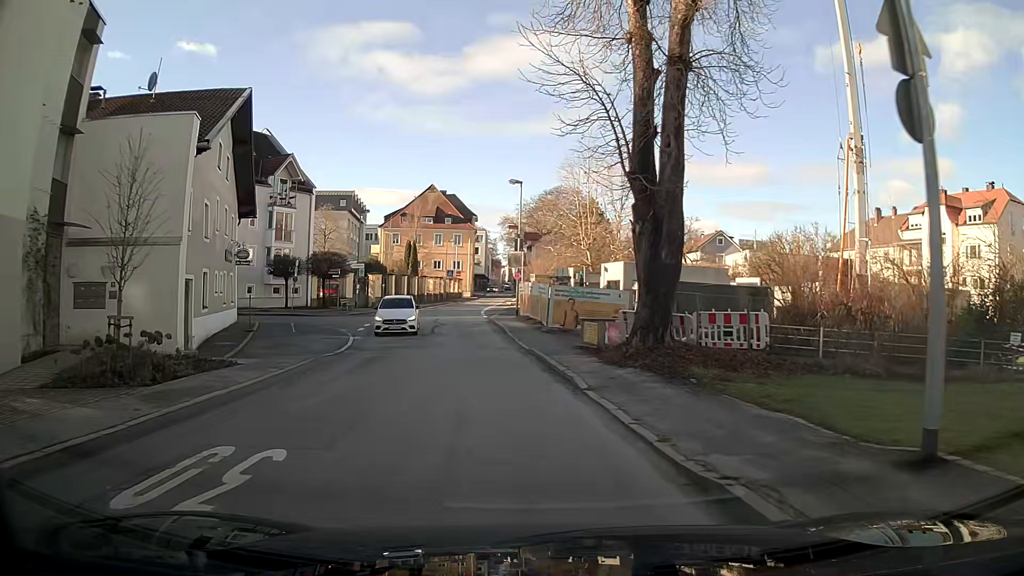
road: primary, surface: asphalt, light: Day
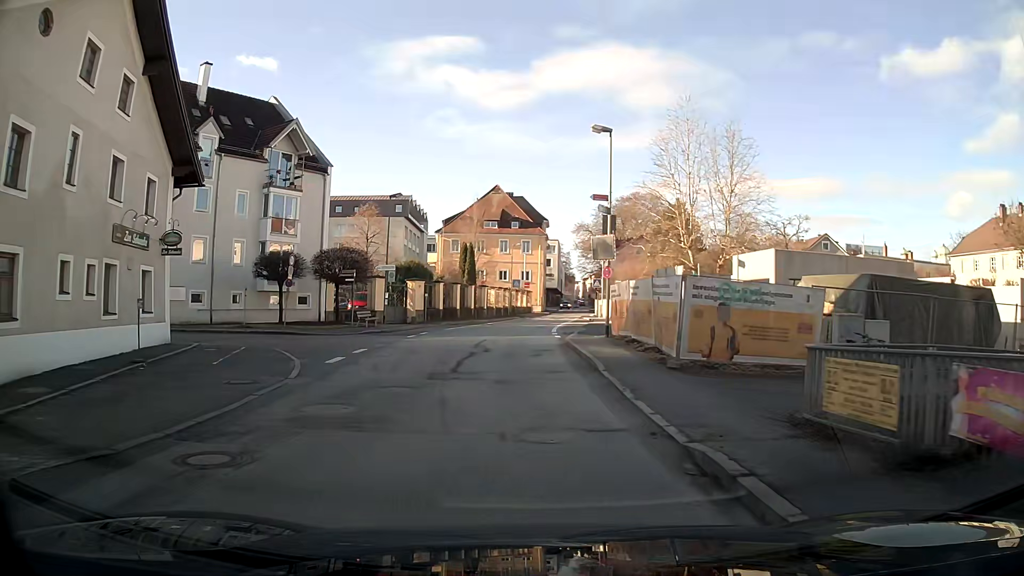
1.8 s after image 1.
(-0.9, +13.8) m; -8°
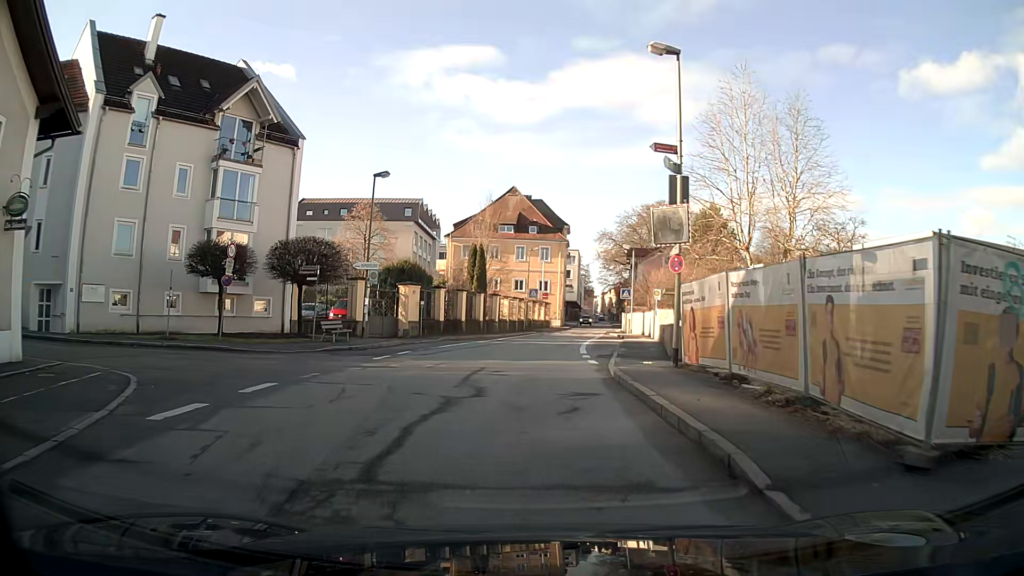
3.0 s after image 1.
(0.0, +9.1) m; +1°
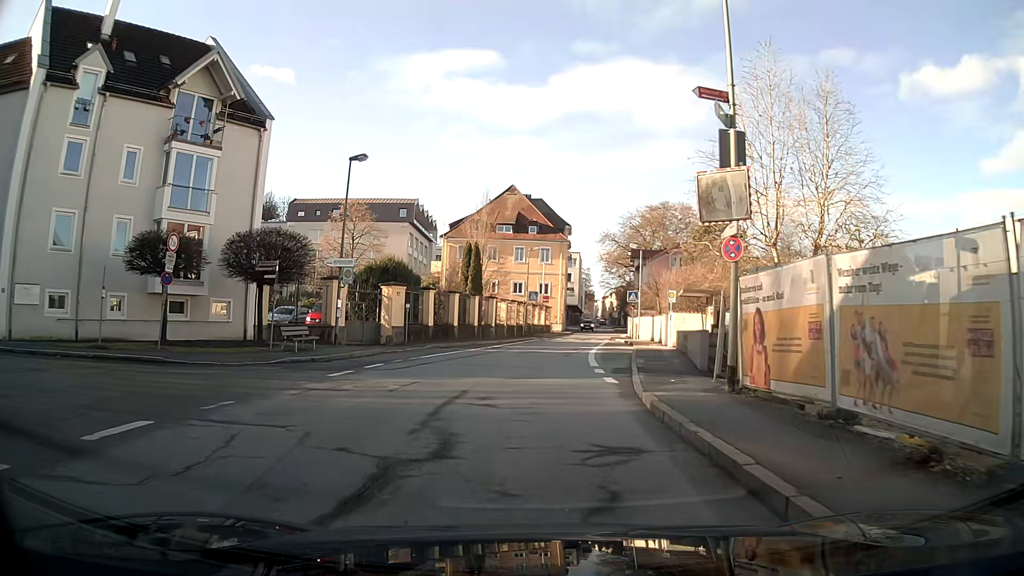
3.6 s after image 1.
(0.0, +4.5) m; 0°
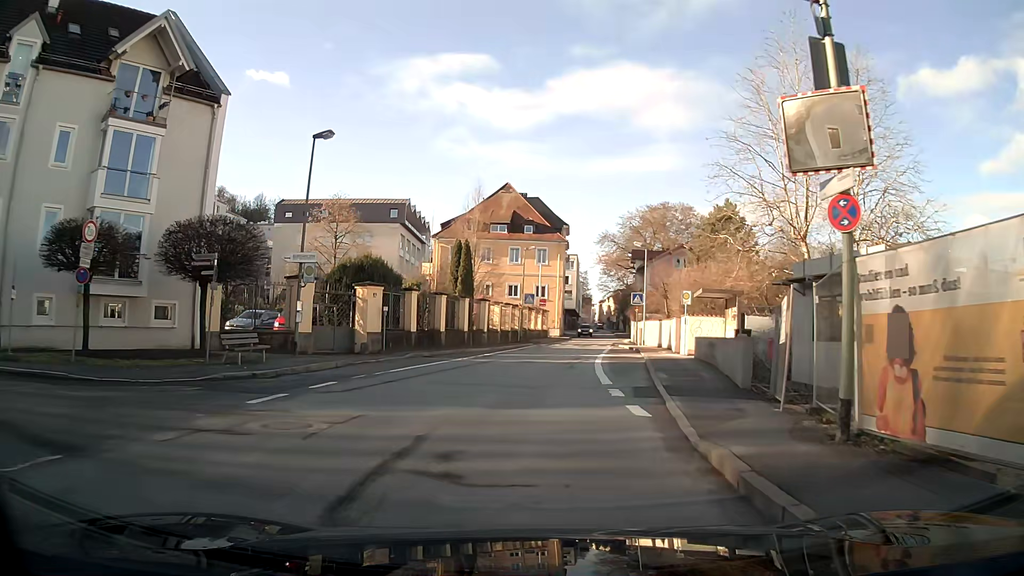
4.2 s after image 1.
(0.0, +4.4) m; +1°
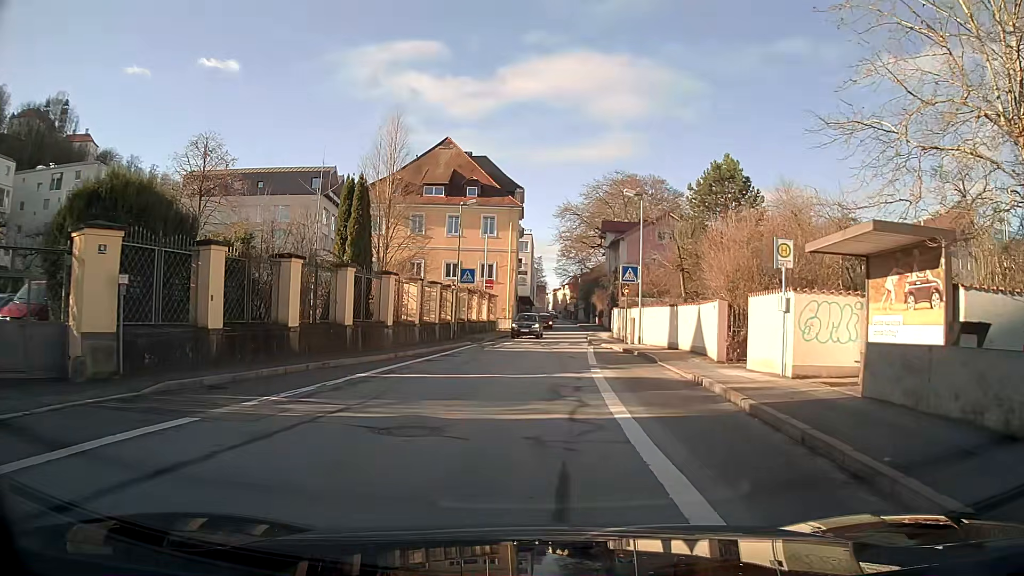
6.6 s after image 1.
(+0.7, +17.8) m; +4°
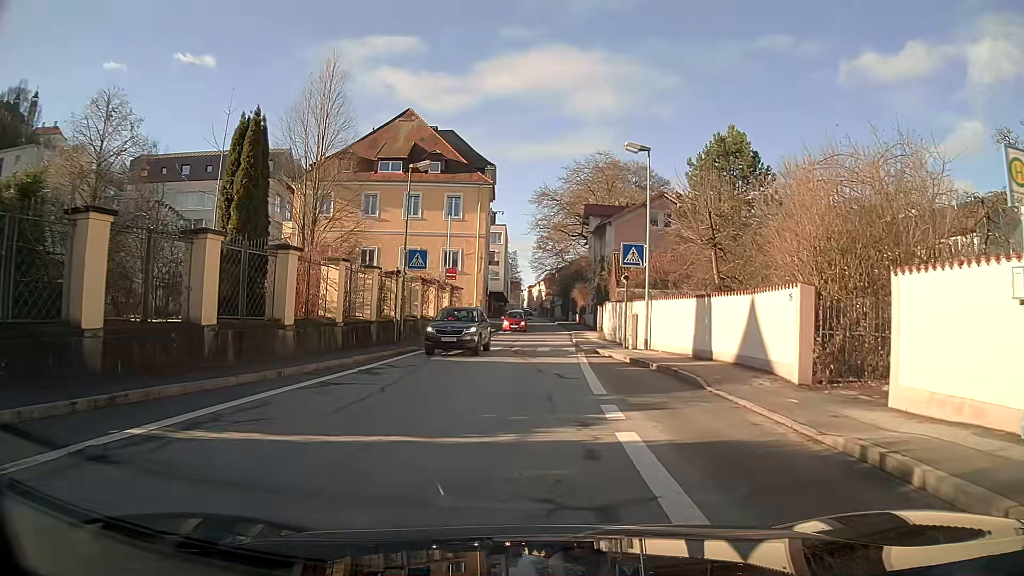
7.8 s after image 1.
(+0.1, +9.1) m; +2°
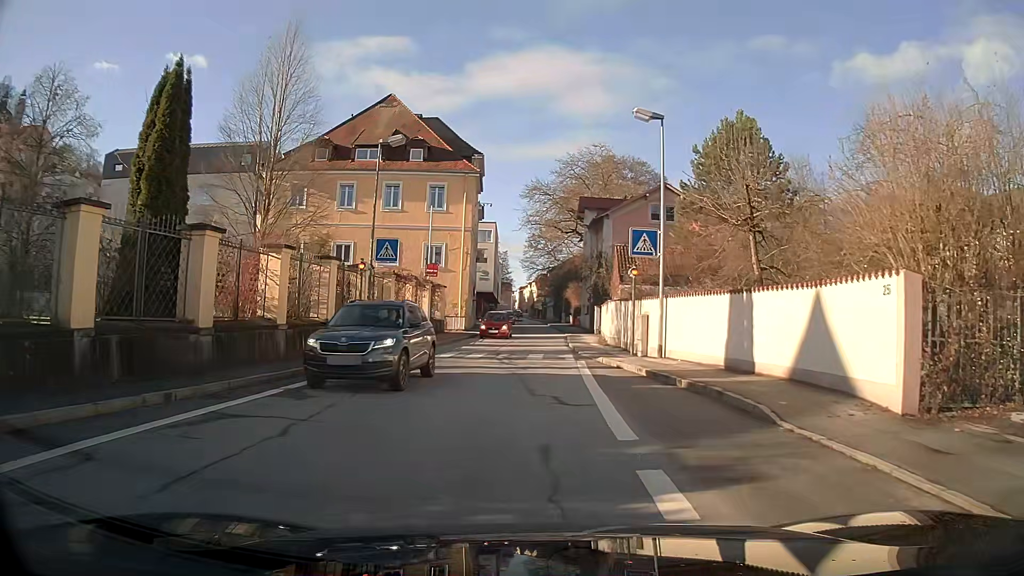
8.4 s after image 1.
(0.0, +4.6) m; +1°
